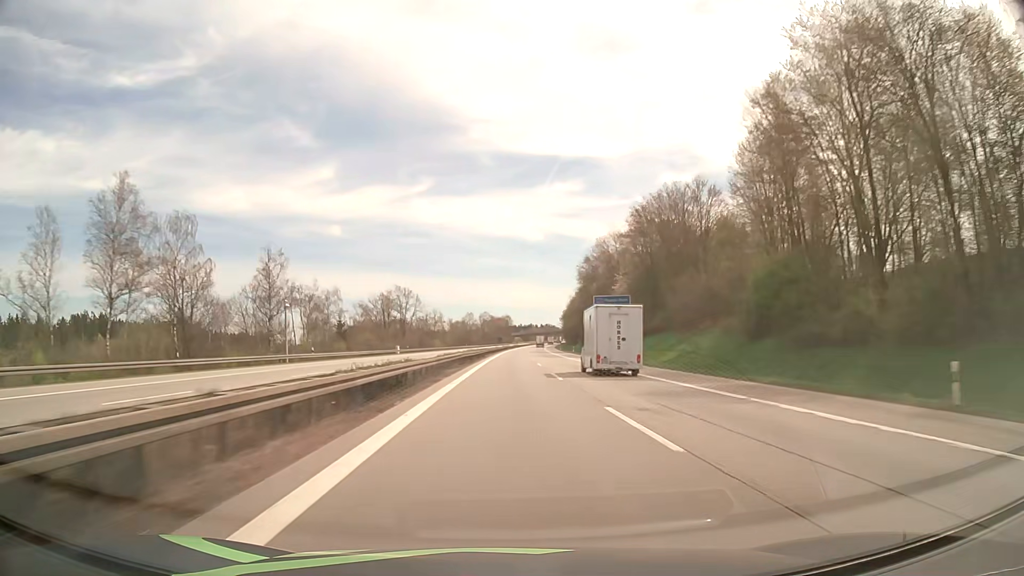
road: motorway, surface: asphalt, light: Day
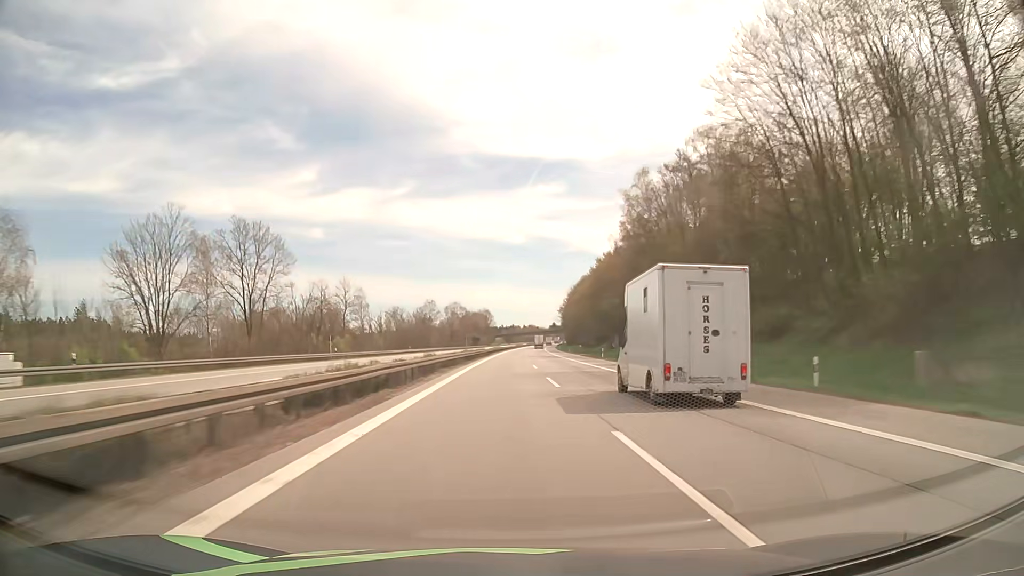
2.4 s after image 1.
(+1.5, +93.2) m; +2°
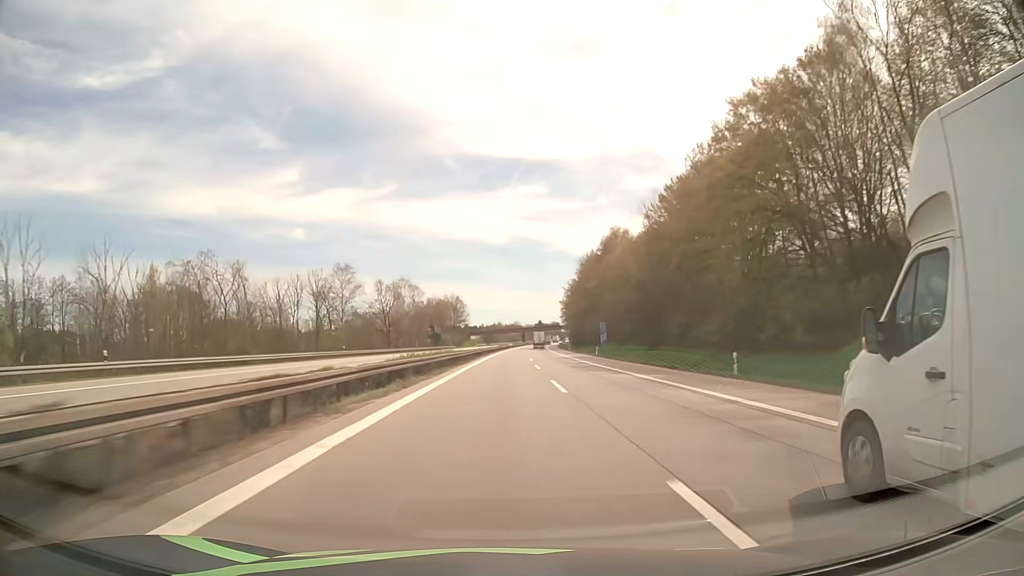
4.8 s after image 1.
(+1.5, +93.1) m; +2°
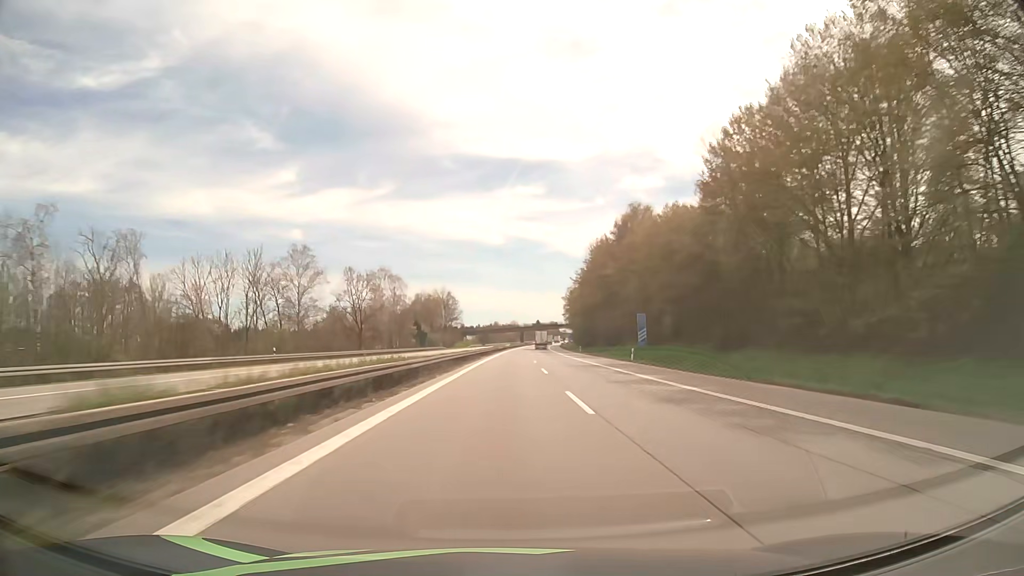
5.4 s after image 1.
(0.0, +23.2) m; 0°
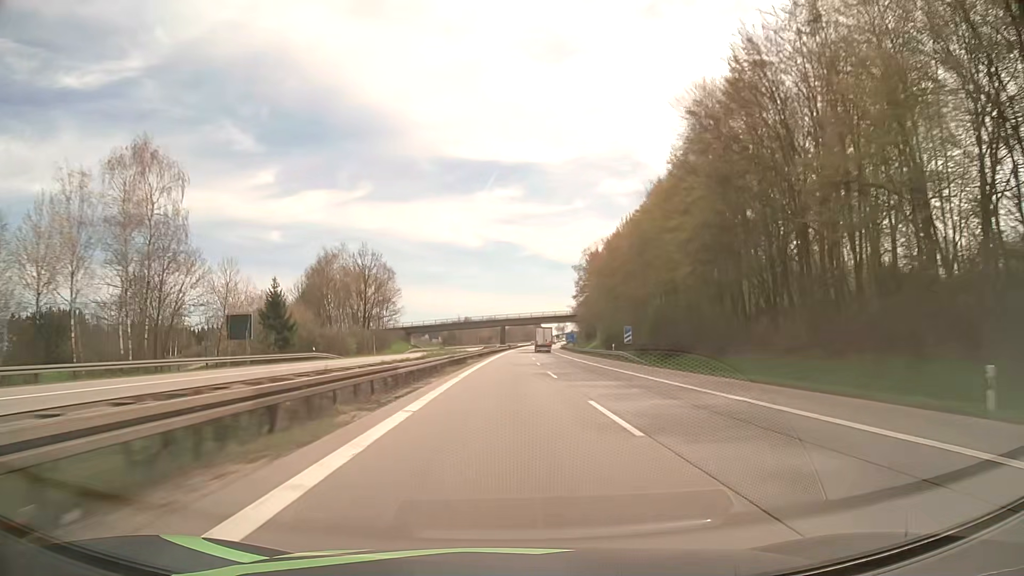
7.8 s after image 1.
(+1.5, +92.3) m; +2°
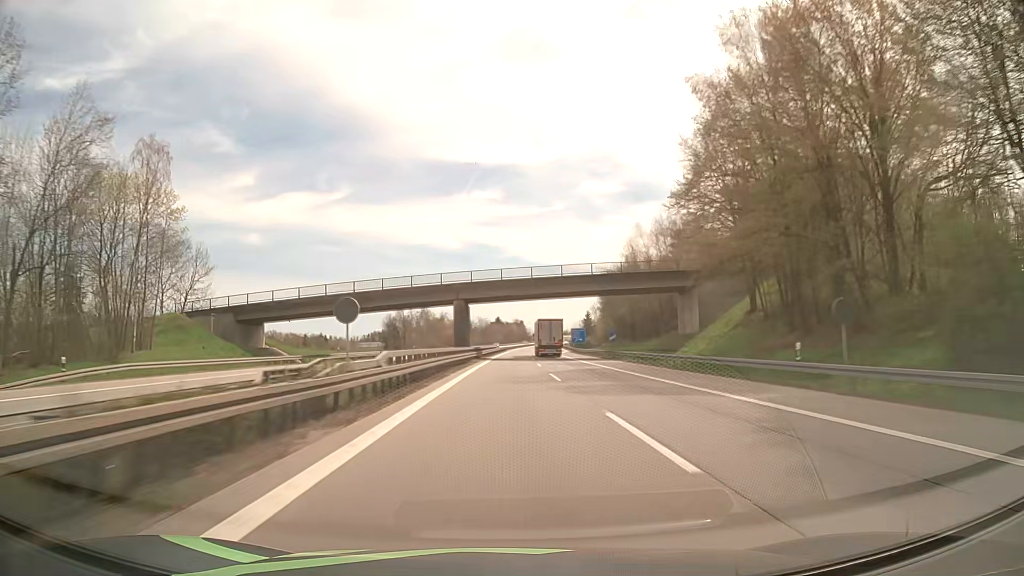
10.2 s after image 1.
(+1.4, +91.5) m; +2°
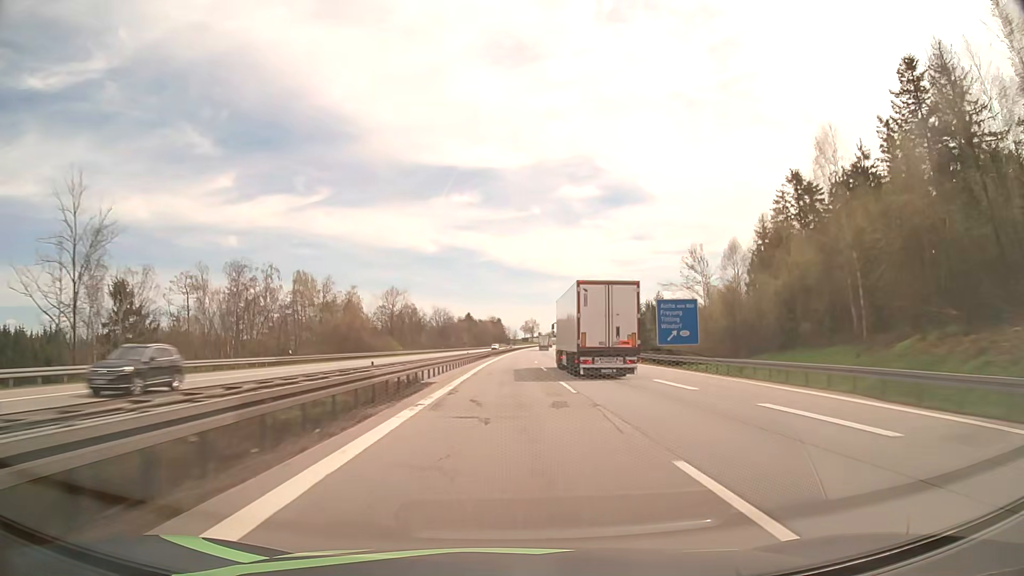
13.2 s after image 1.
(+2.5, +113.1) m; +2°
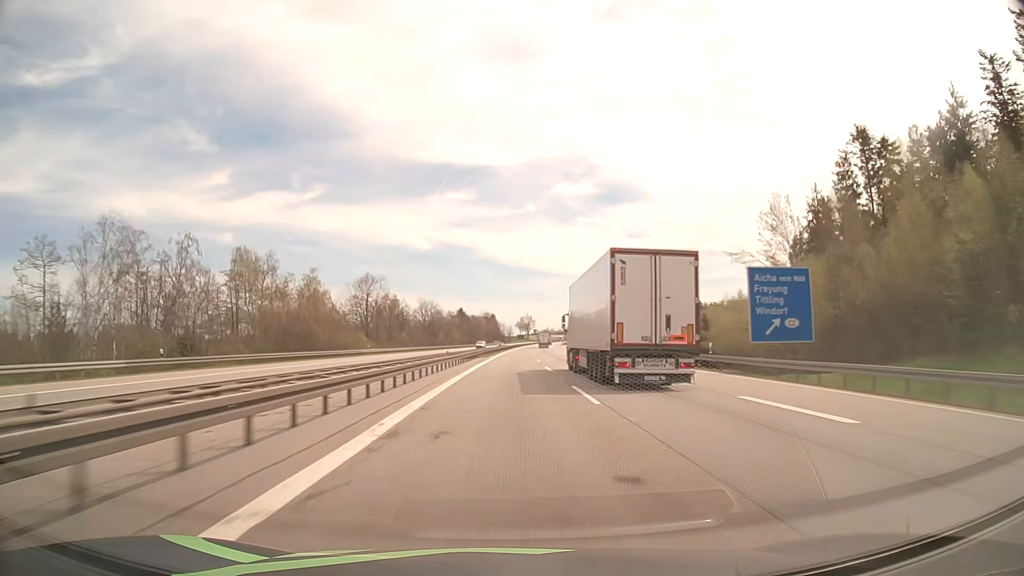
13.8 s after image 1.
(+0.1, +22.5) m; 0°
(0, +10) (0, +20) (0, +30) (0, +40) (+1, +50) (+1, +60) (+1, +70) (+1, +80) (+2, +90) (+2, +100) m
